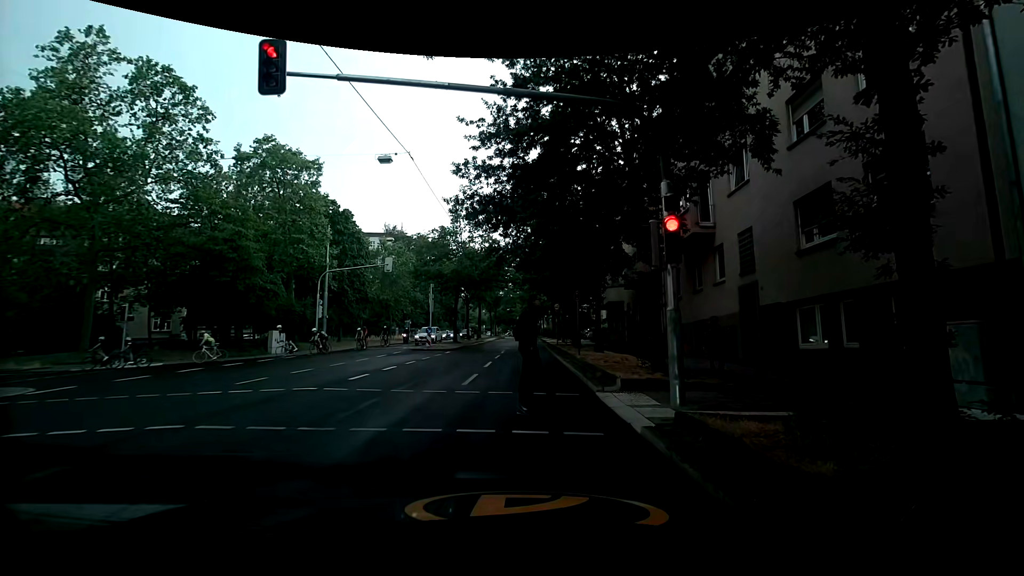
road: secondary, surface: asphalt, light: Day
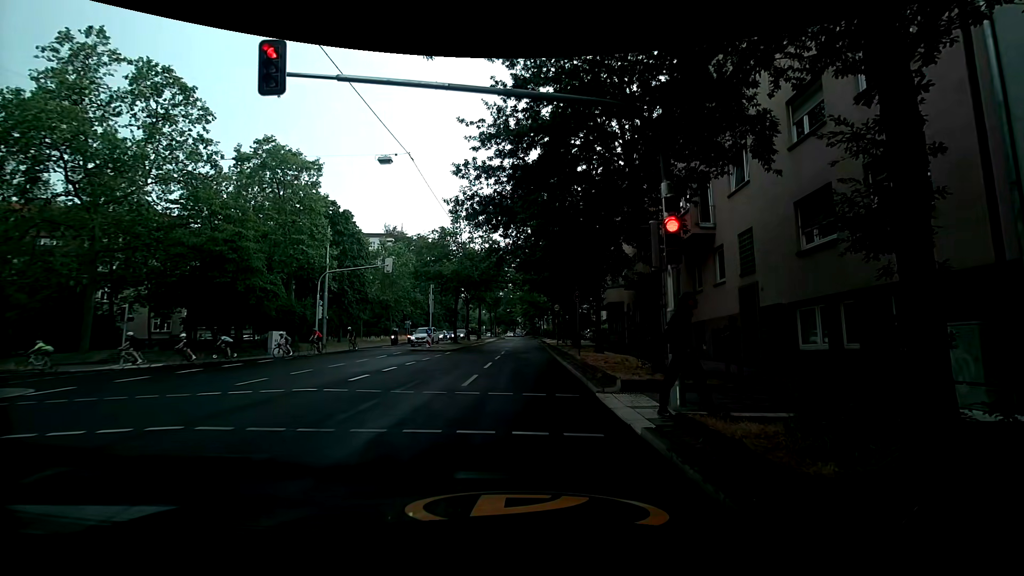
(0.0, +0.1) m; 0°
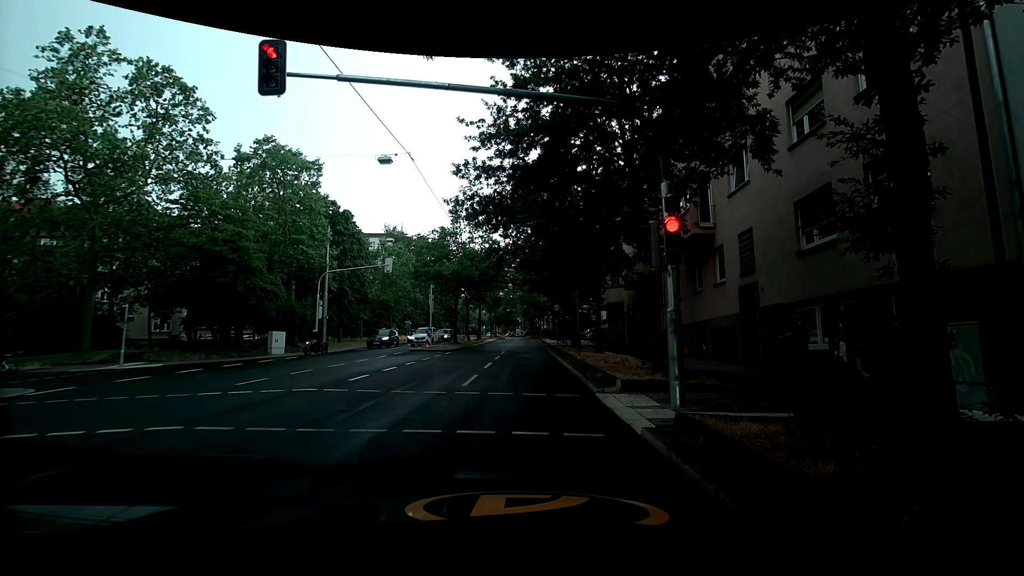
(0.0, 0.0) m; 0°
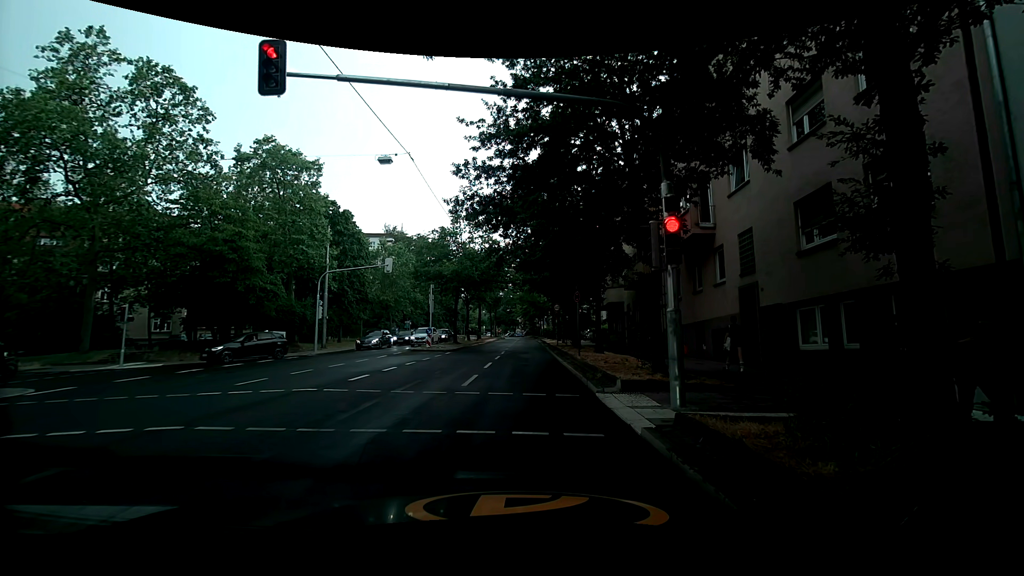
(0.0, 0.0) m; 0°
